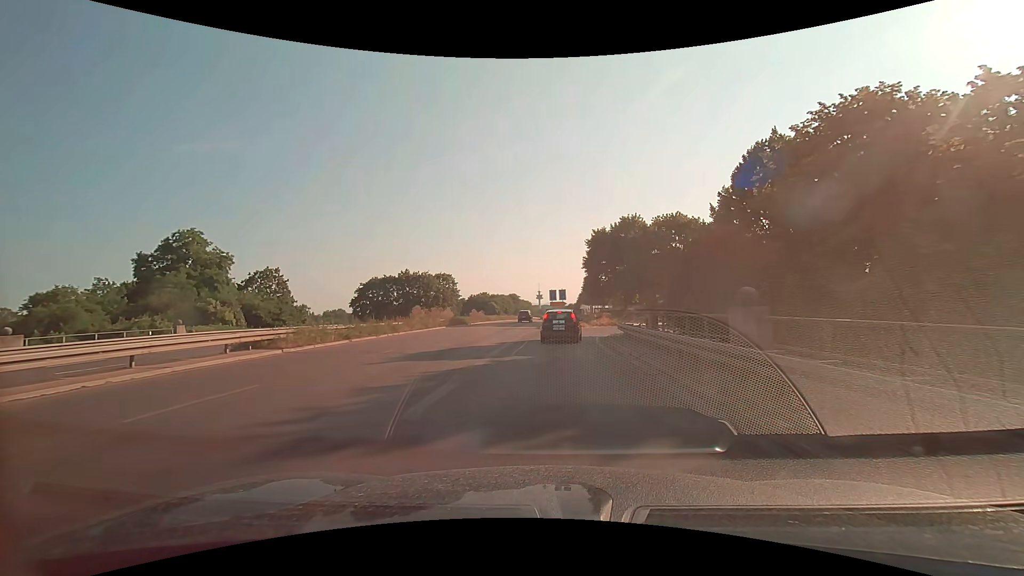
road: trunk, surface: asphalt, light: Day
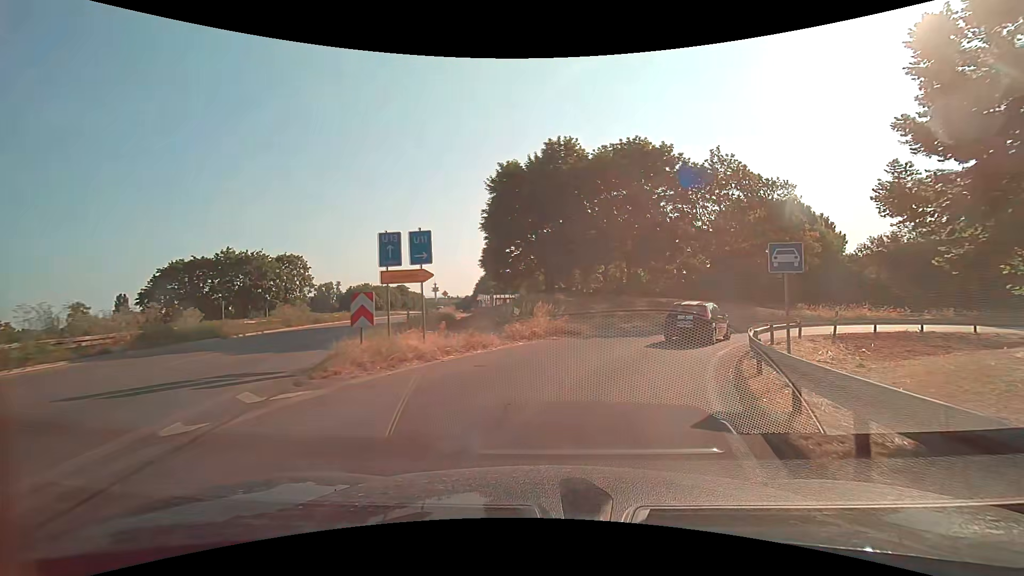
(+1.8, +28.7) m; +12°
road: trunk_link
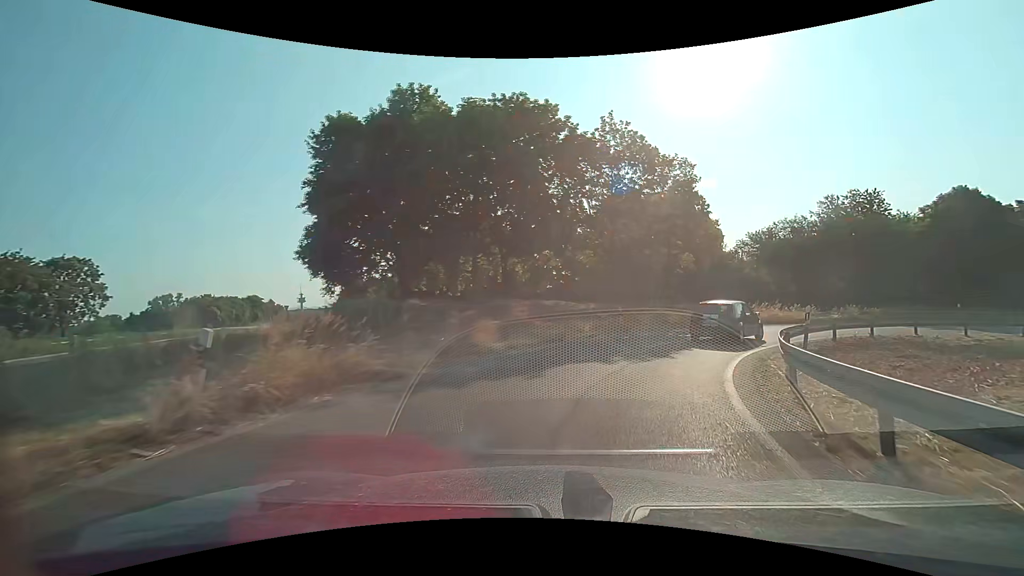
(+1.1, +10.3) m; +14°
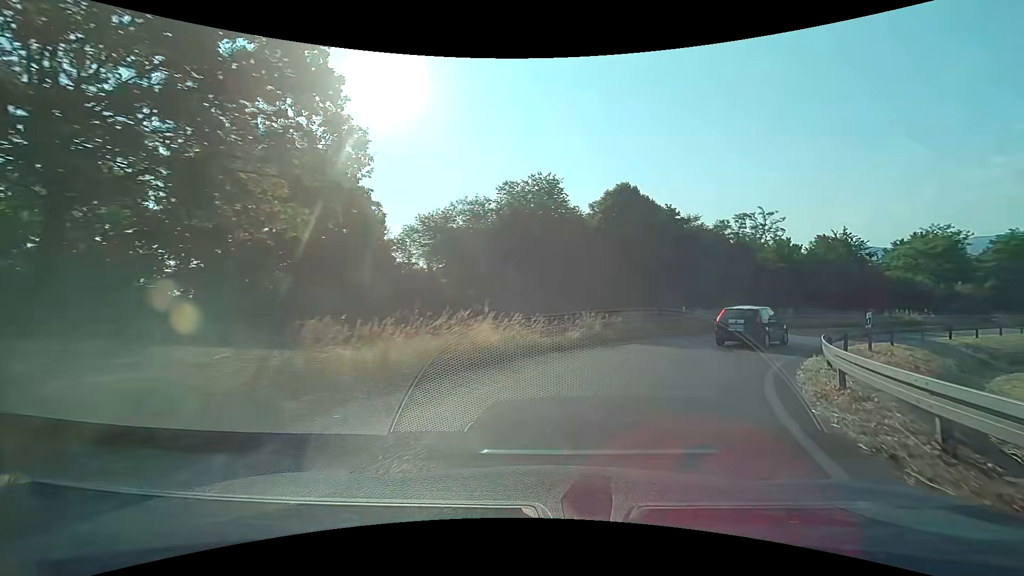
(+6.4, +20.1) m; +36°
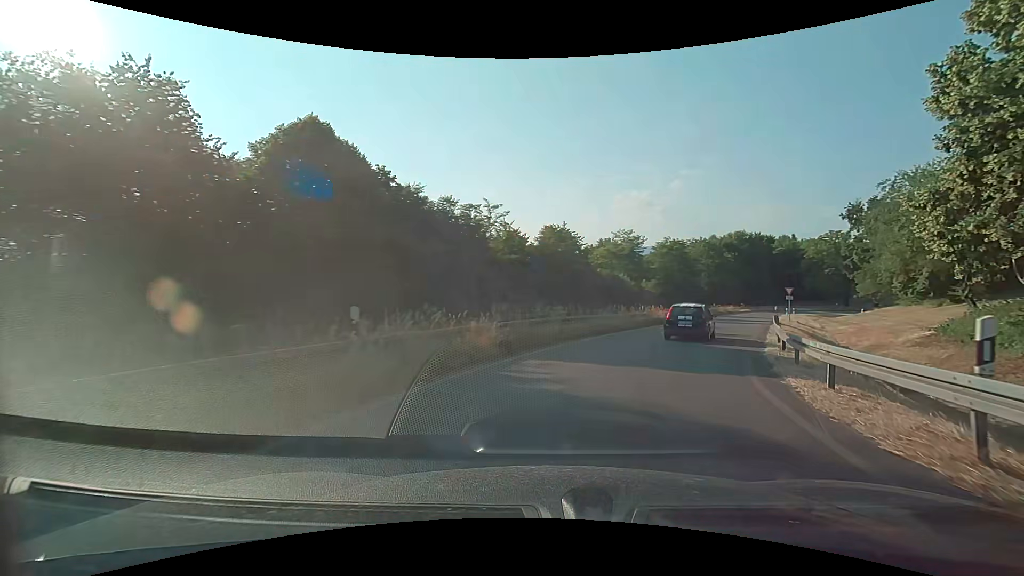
(+4.6, +16.7) m; +30°
